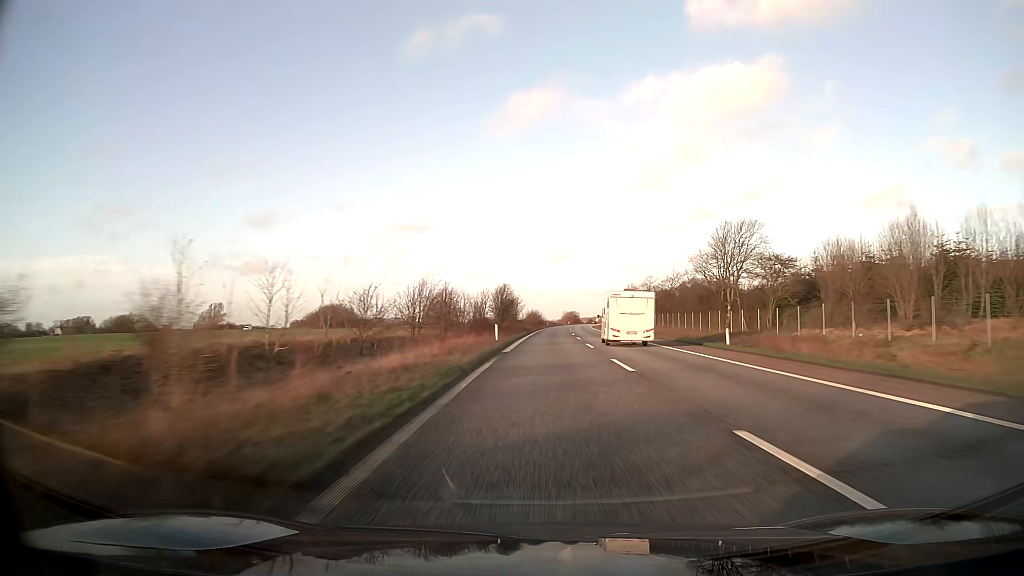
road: motorway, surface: asphalt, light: Day
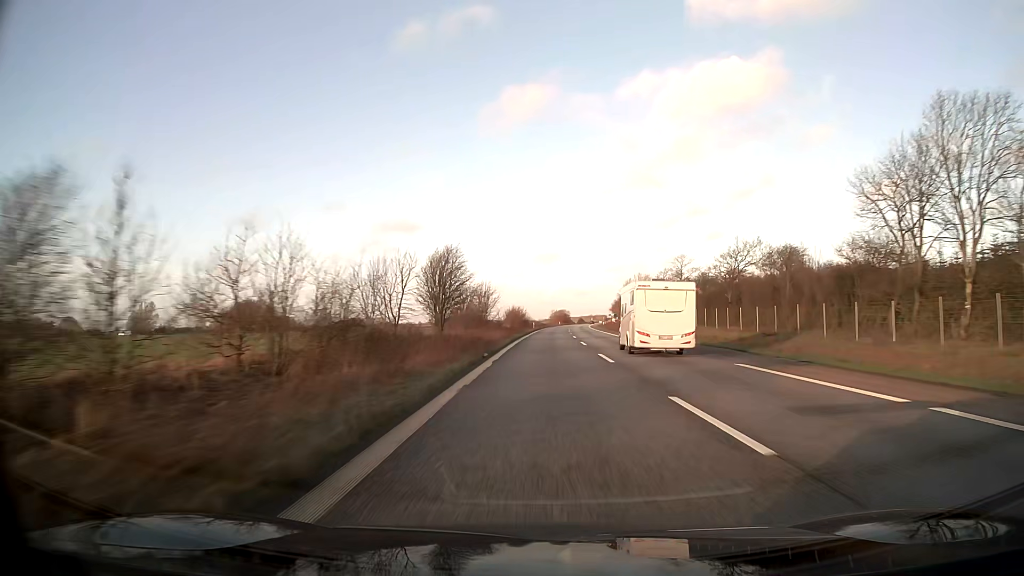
(+0.5, +41.3) m; +1°
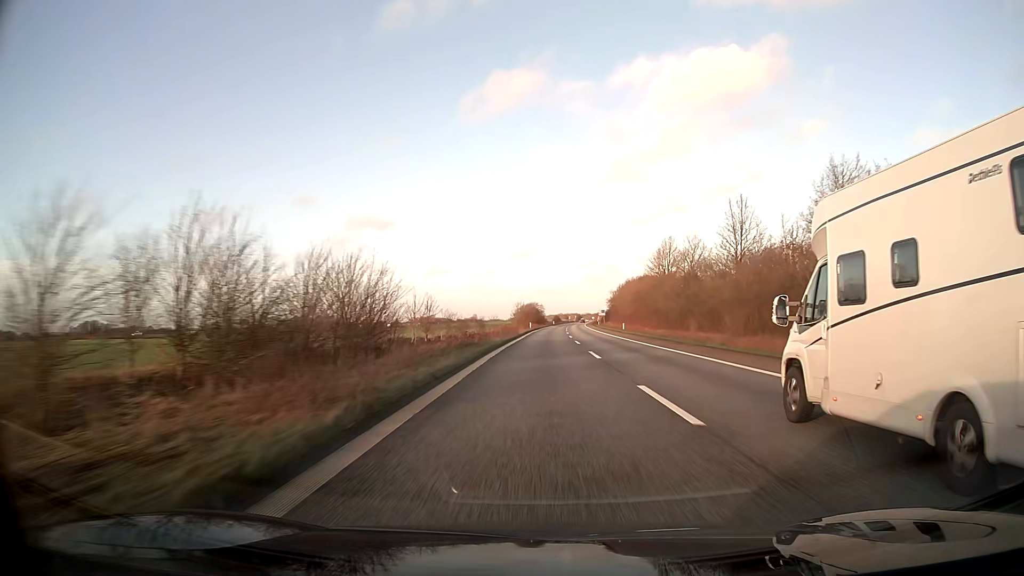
(+2.5, +103.3) m; +3°
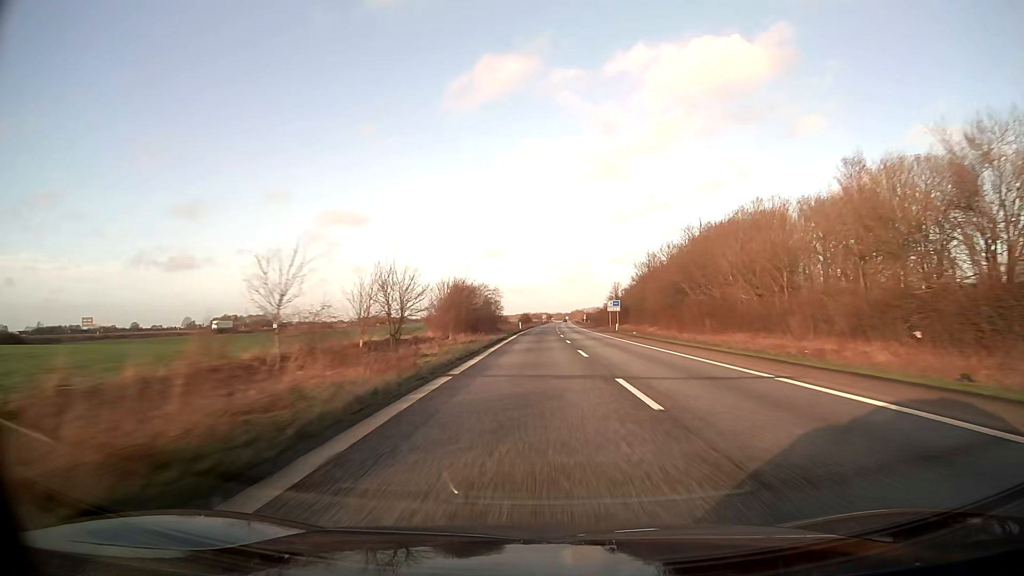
(+2.2, +103.3) m; +3°
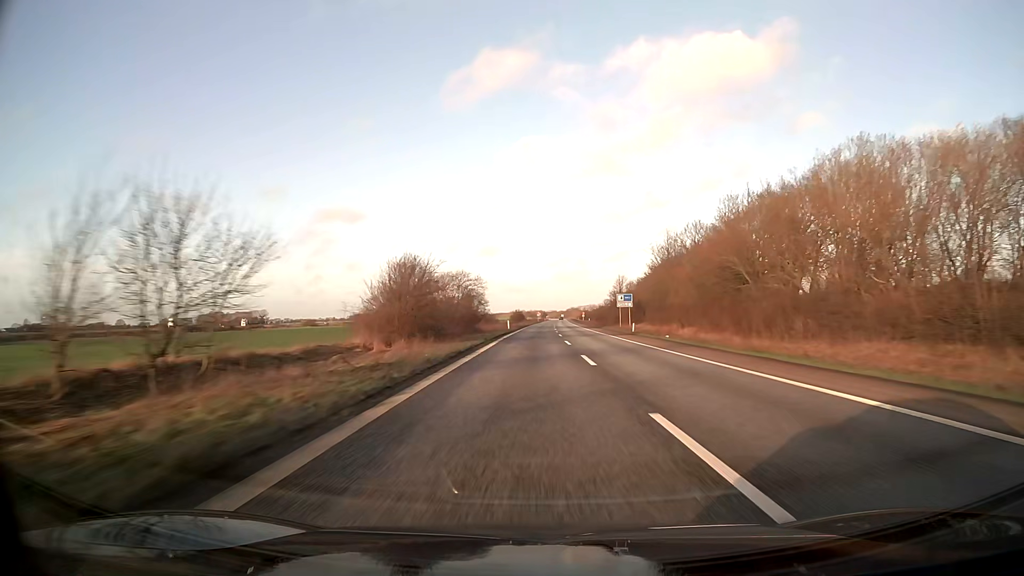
(+0.1, +20.7) m; 0°
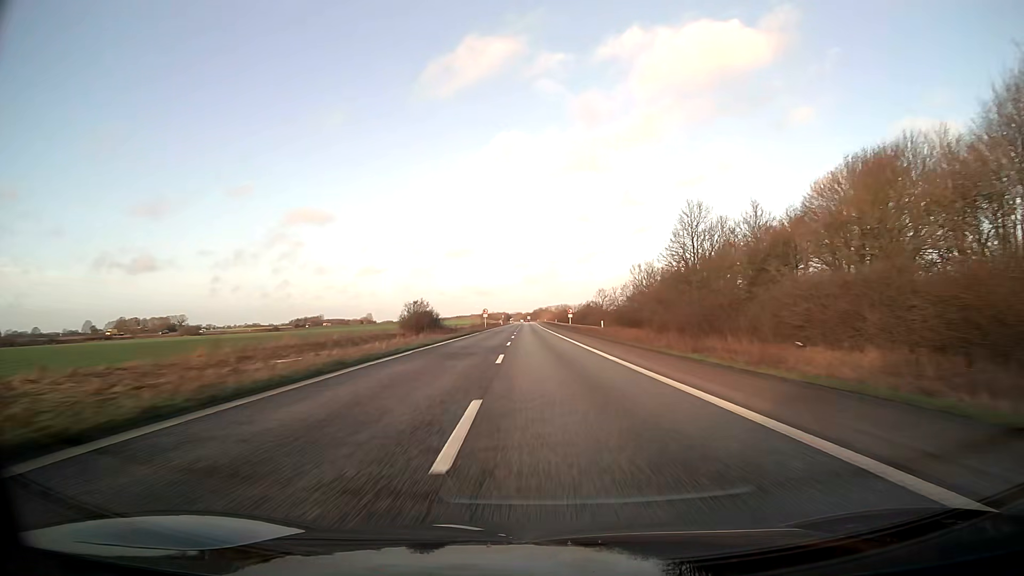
(+3.1, +103.3) m; +3°
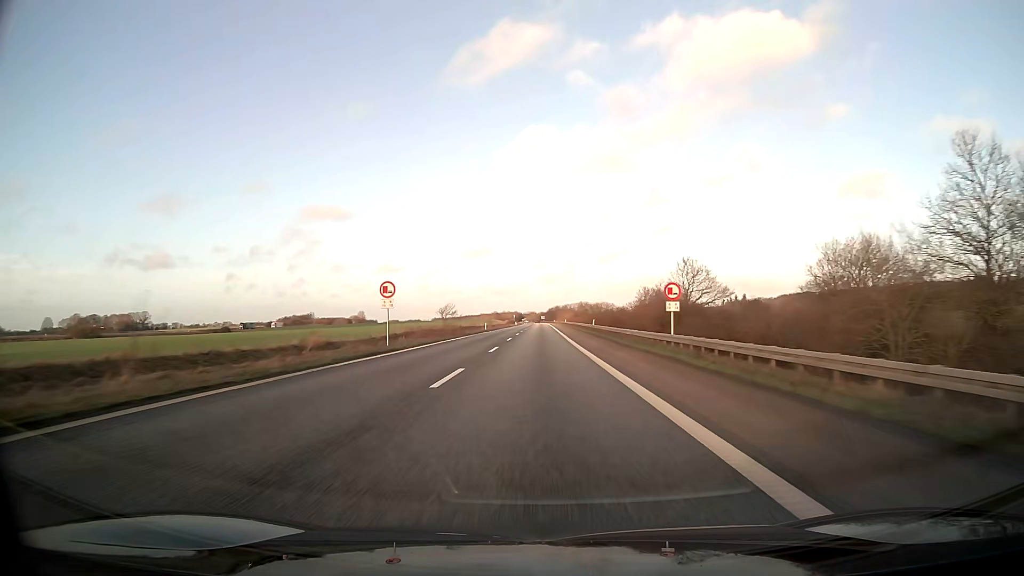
(-0.6, +82.7) m; -1°
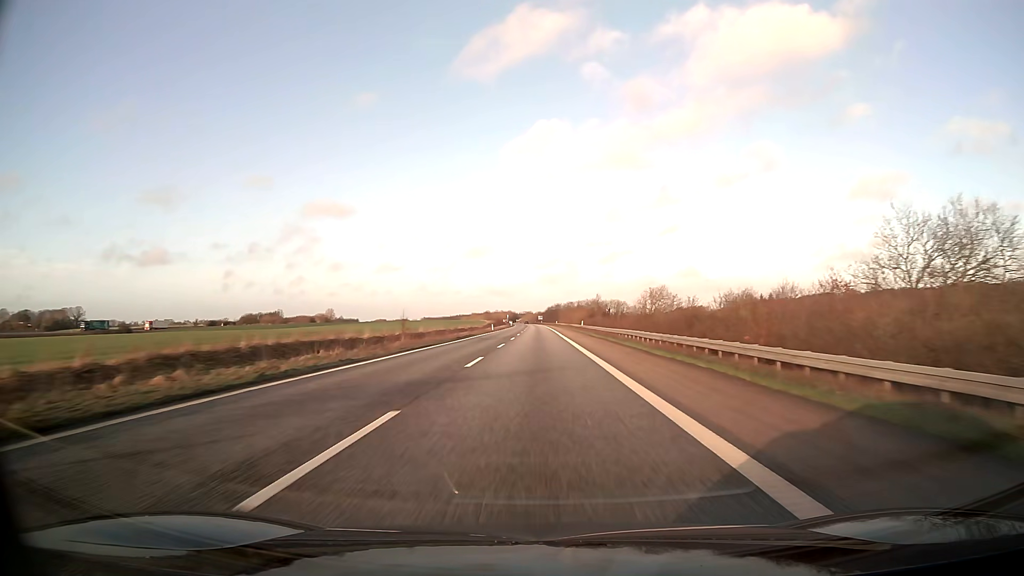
(+0.2, +82.5) m; 0°
(0, +10) (0, +20) (0, +30) (0, +40) (0, +50) (0, +60) (0, +70) (0, +80) (0, +90) (0, +100) m
